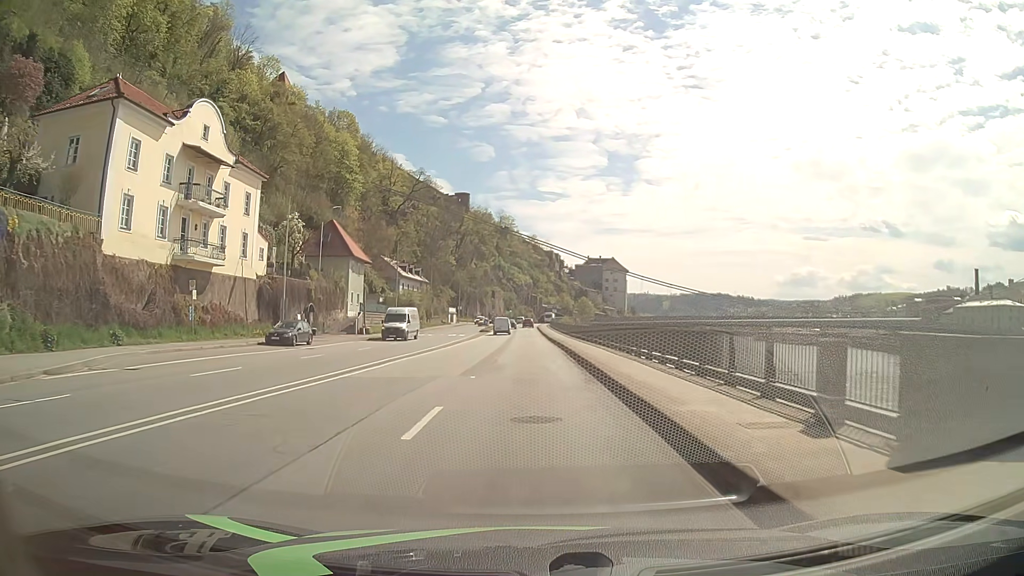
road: primary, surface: asphalt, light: Day
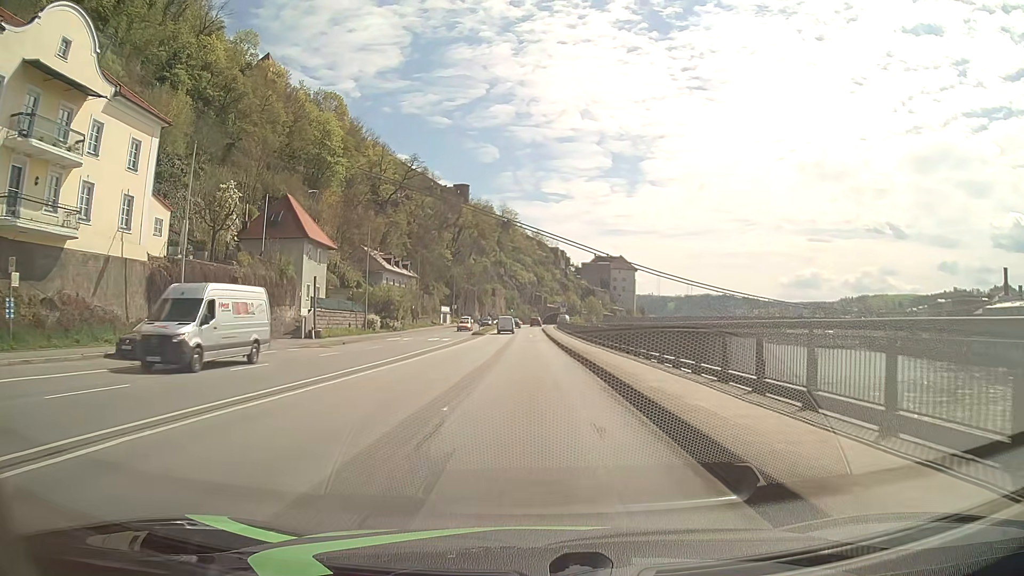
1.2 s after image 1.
(-0.1, +15.6) m; -1°
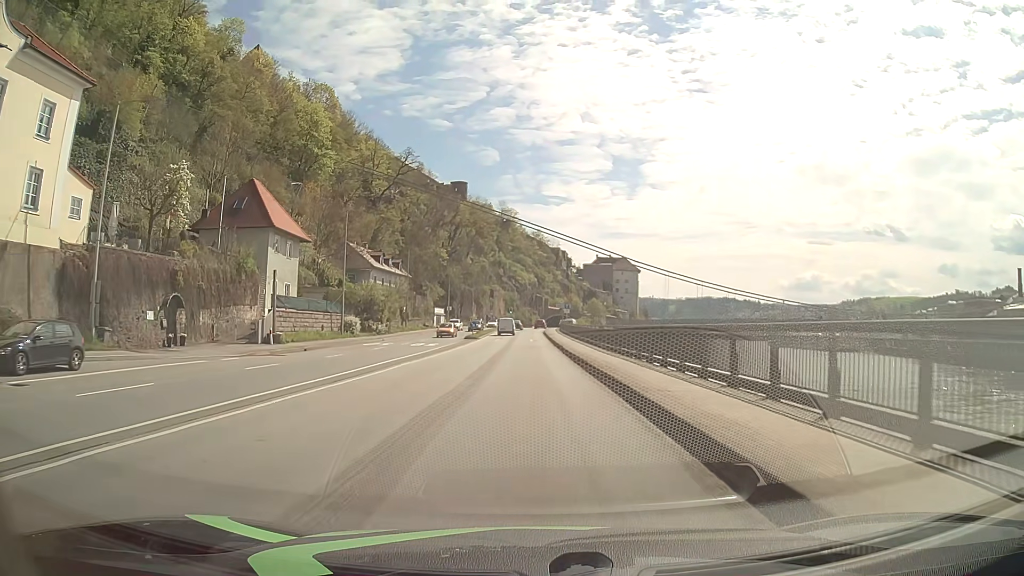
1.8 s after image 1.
(0.0, +7.8) m; 0°
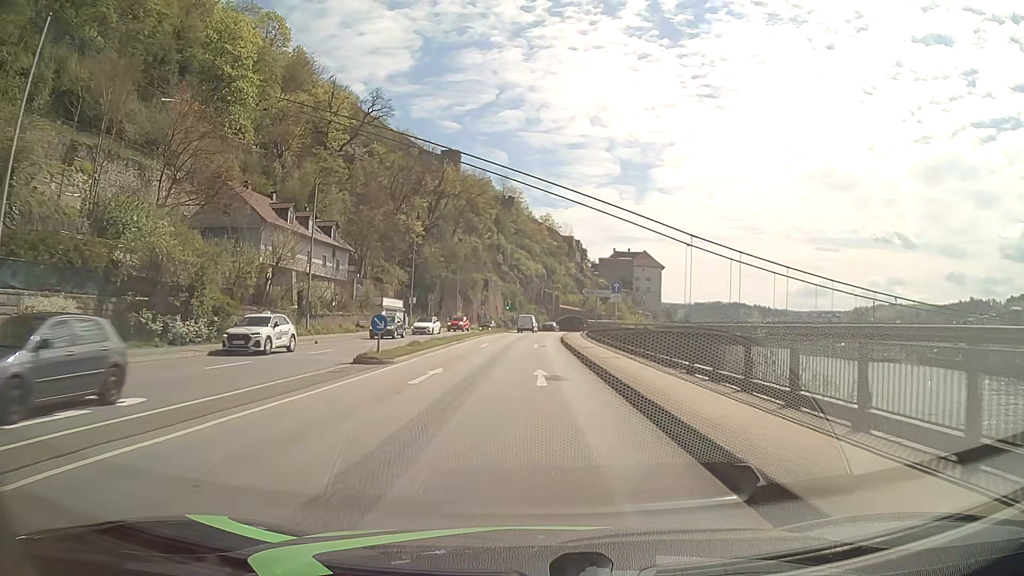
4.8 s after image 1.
(-0.3, +38.8) m; -1°
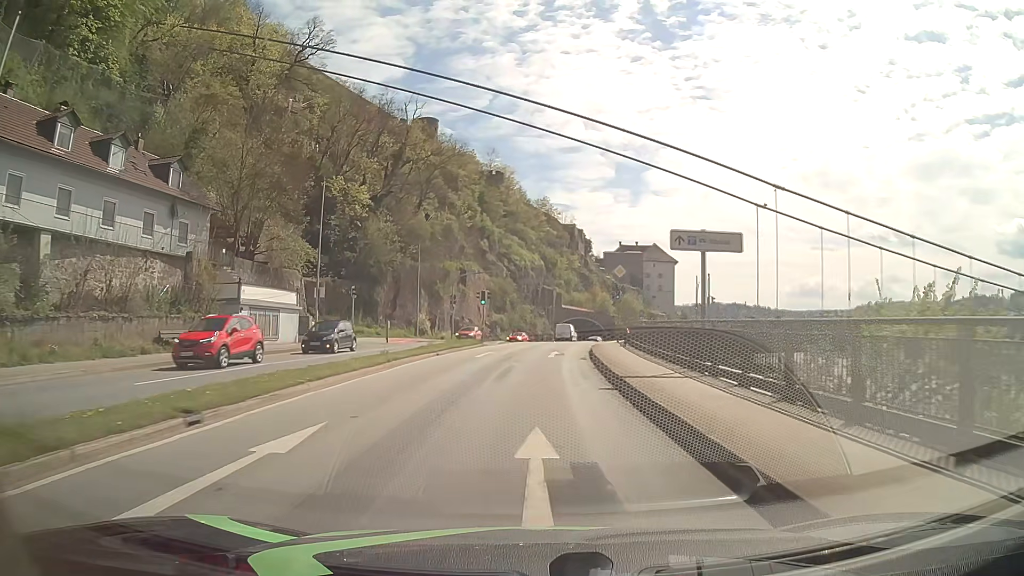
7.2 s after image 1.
(+0.1, +30.9) m; 0°
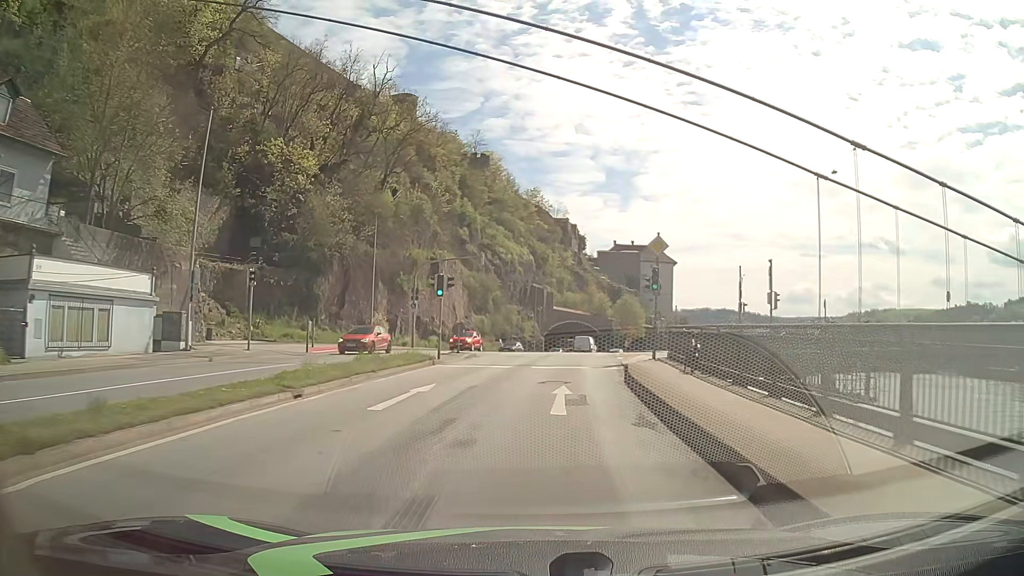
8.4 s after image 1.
(+0.1, +15.4) m; +1°
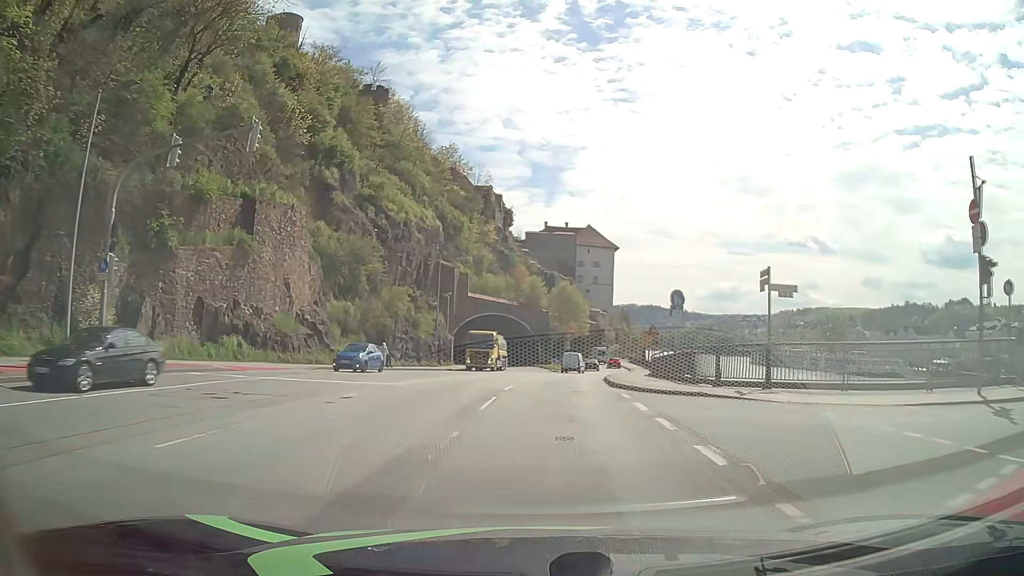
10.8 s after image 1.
(+1.8, +30.7) m; +6°
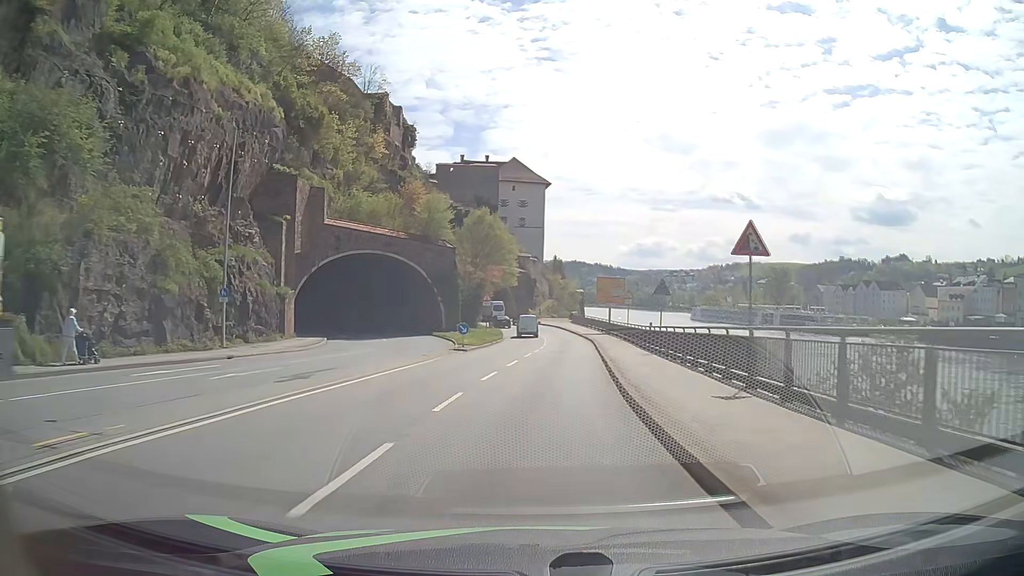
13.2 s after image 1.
(+1.9, +31.3) m; +7°
(0, +10) (+1, +20) (+1, +30) (+2, +40) (+2, +50) (+2, +60) (+1, +70) (-1, +80) (-5, +89) (-10, +97) m
